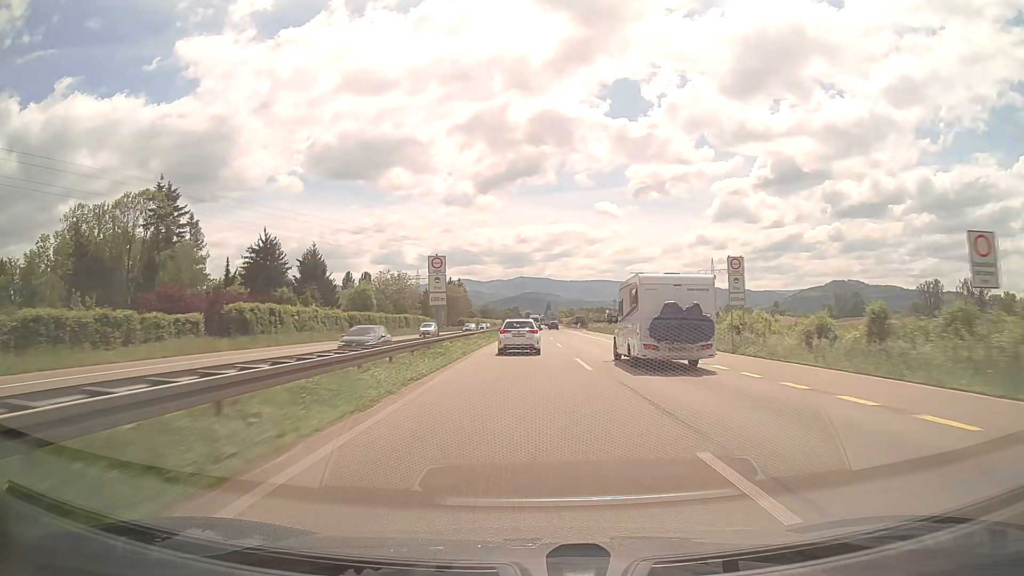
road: trunk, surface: asphalt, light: Day
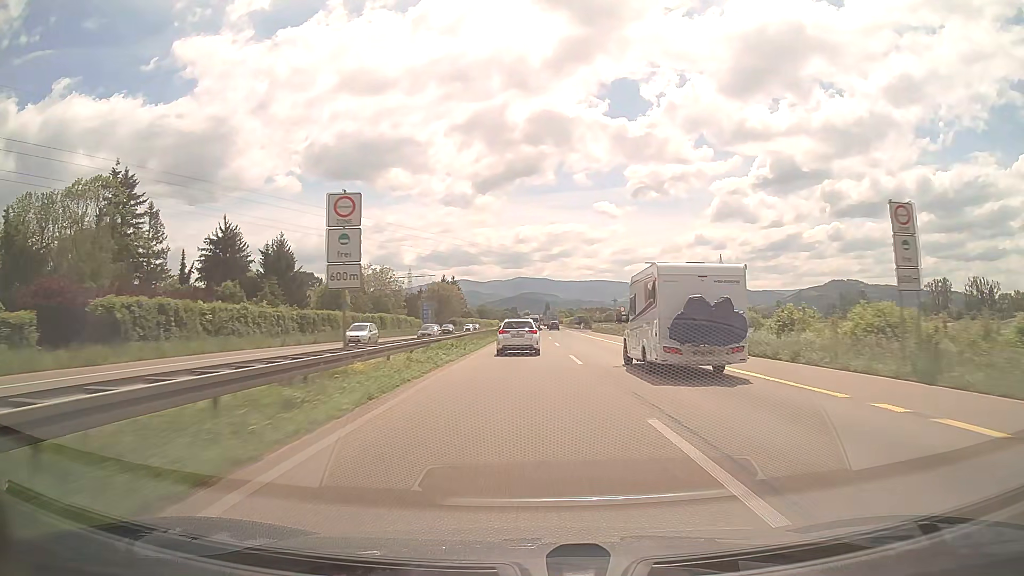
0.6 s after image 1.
(0.0, +15.8) m; 0°
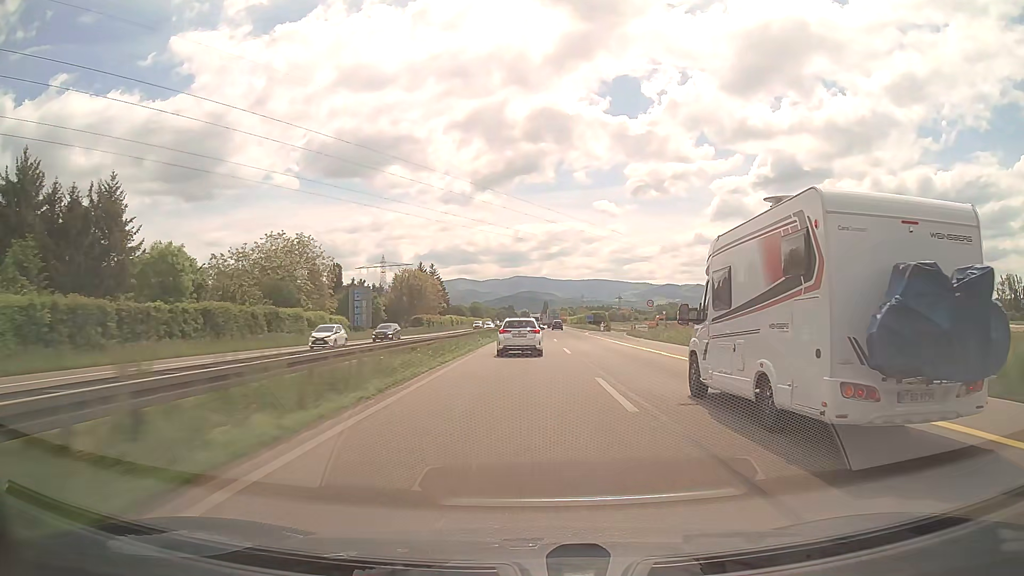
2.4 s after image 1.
(0.0, +47.5) m; 0°
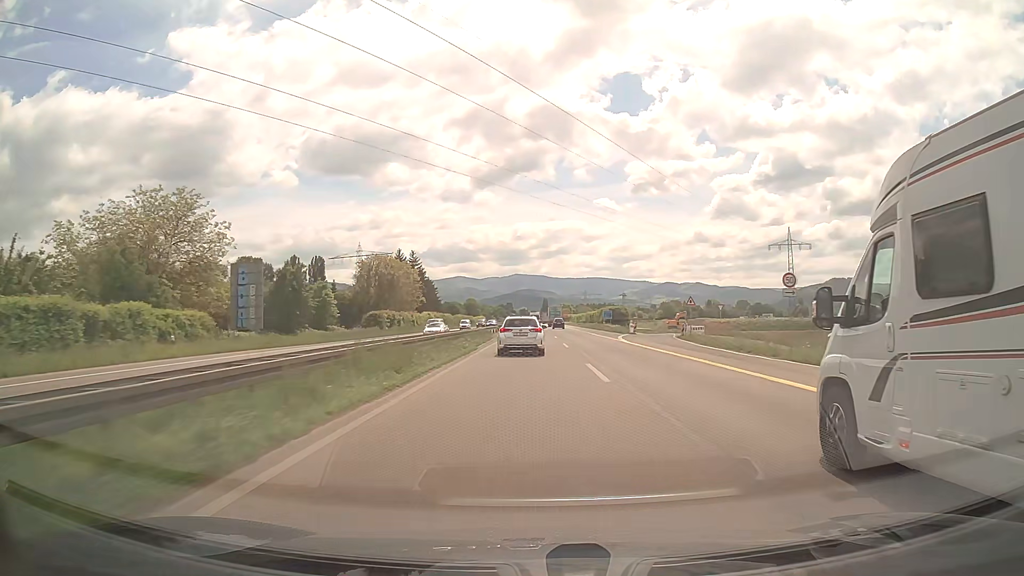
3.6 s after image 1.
(0.0, +31.5) m; 0°
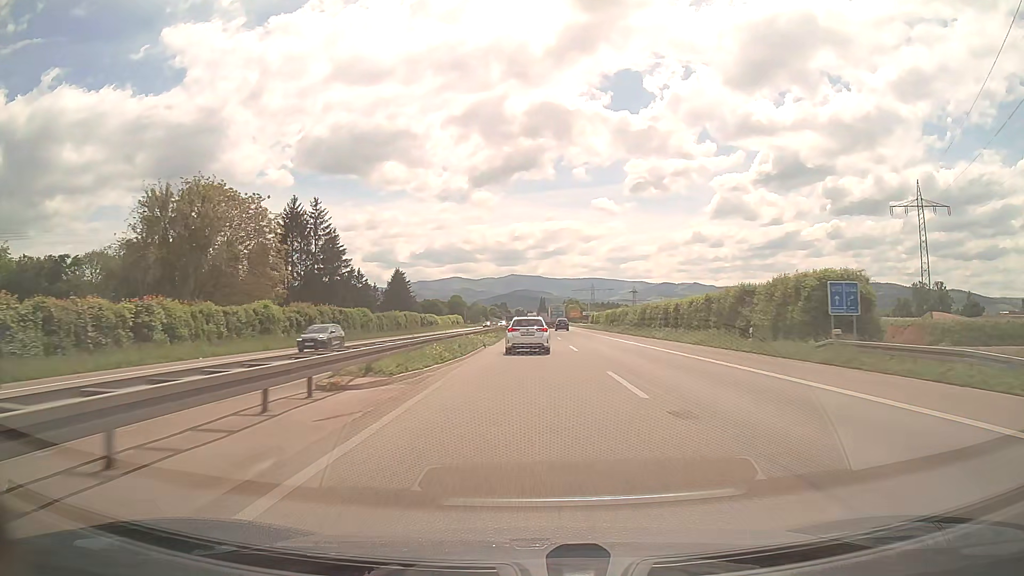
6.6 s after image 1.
(+0.1, +75.3) m; 0°
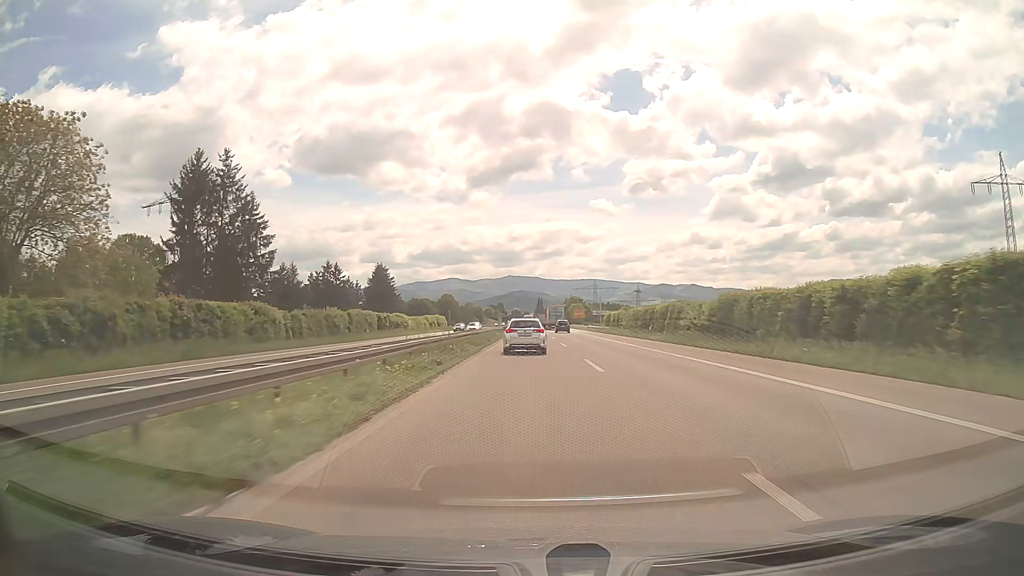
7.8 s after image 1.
(+0.1, +29.6) m; 0°
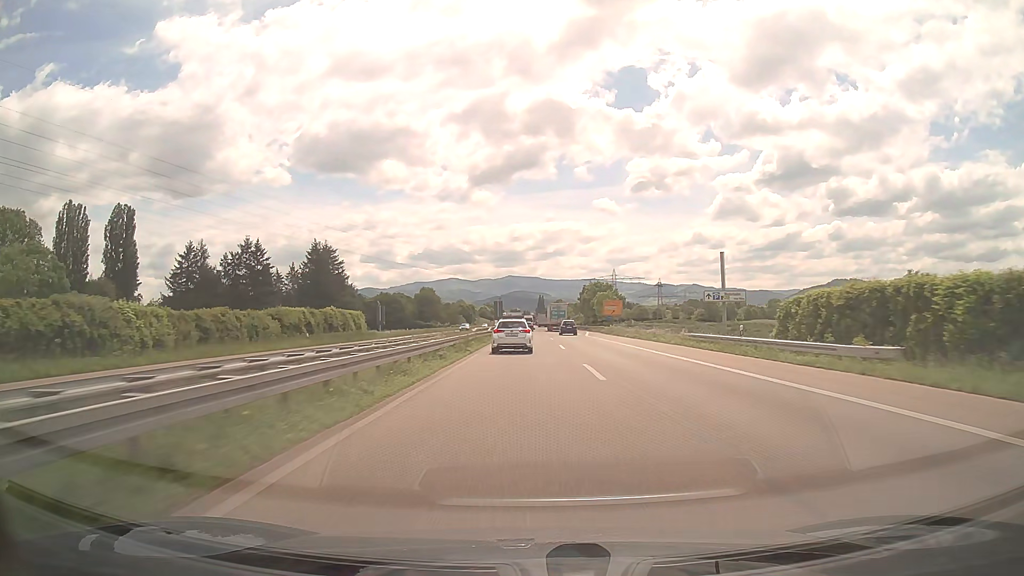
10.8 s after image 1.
(+0.1, +75.0) m; 0°
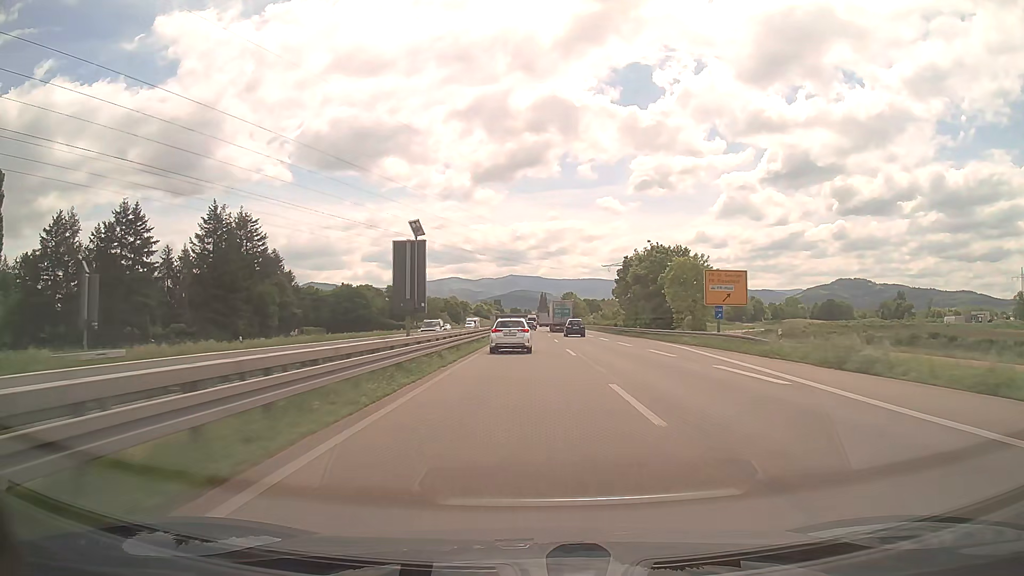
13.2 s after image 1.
(0.0, +61.4) m; 0°
(0, +10) (0, +20) (0, +30) (0, +40) (0, +50) (0, +60) (0, +70) (0, +80) (0, +90) (0, +100) m
